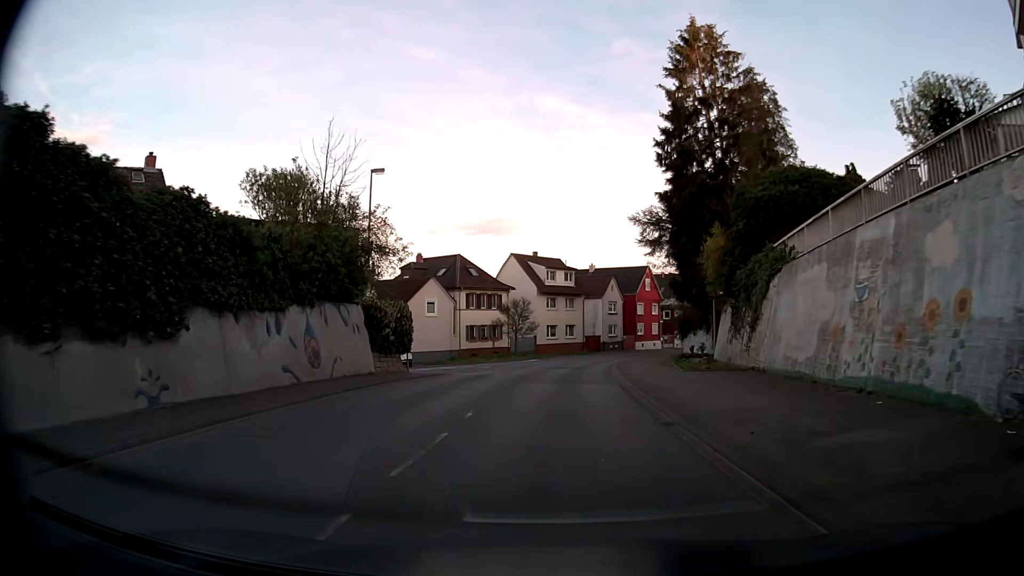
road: secondary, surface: asphalt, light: Day
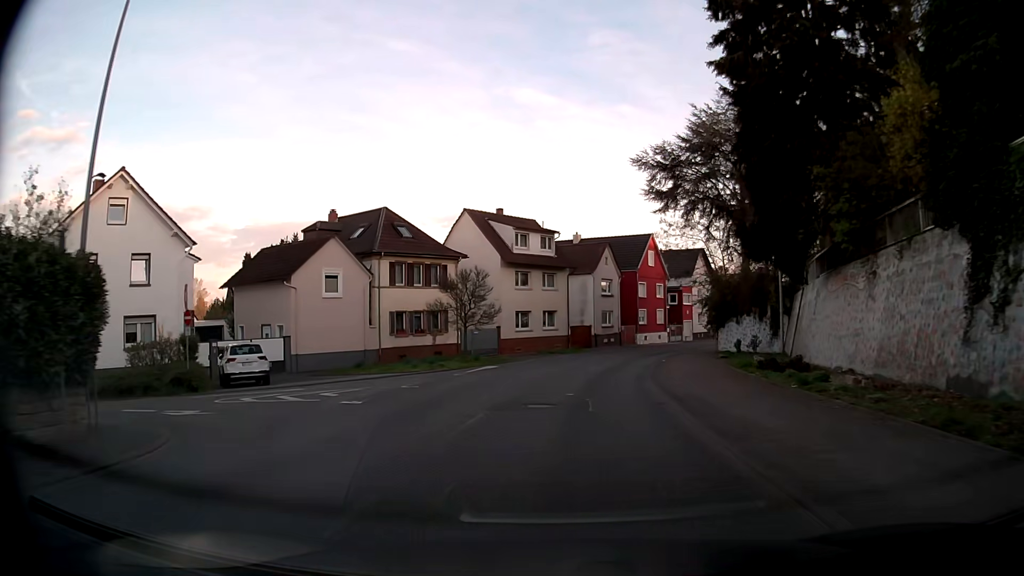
(+0.3, +20.8) m; +2°
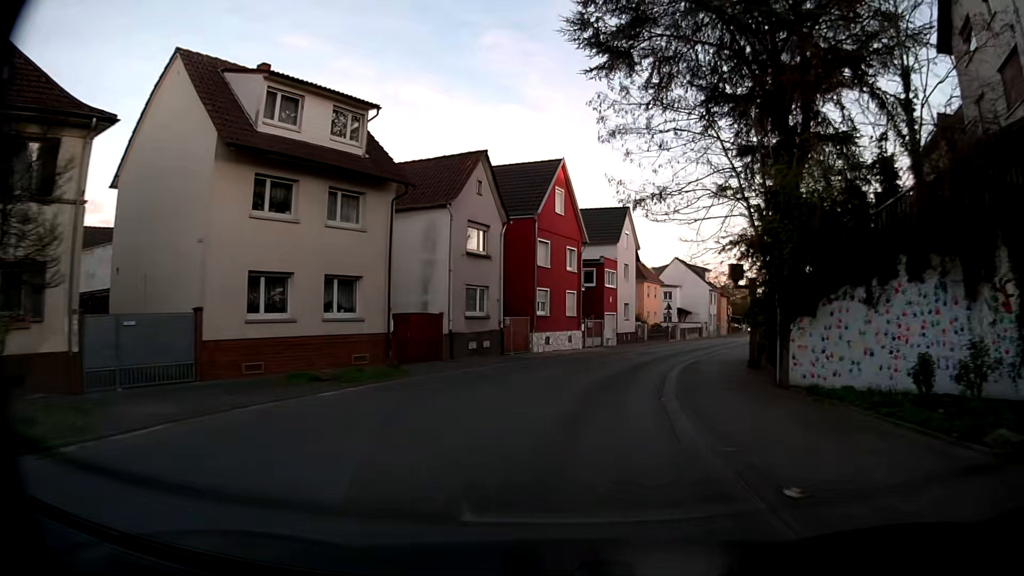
(+2.2, +28.1) m; +10°
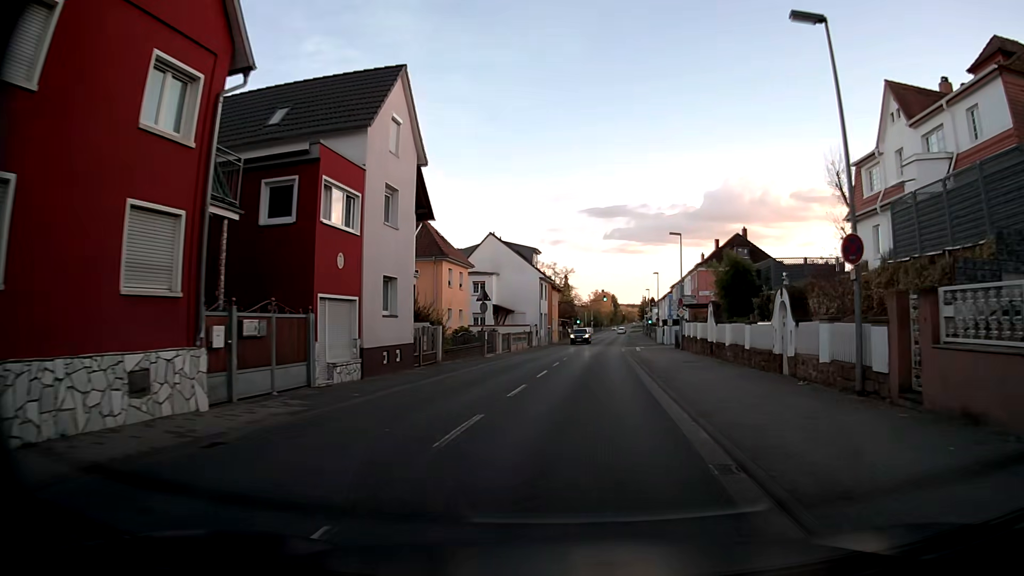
(+4.0, +28.2) m; +14°
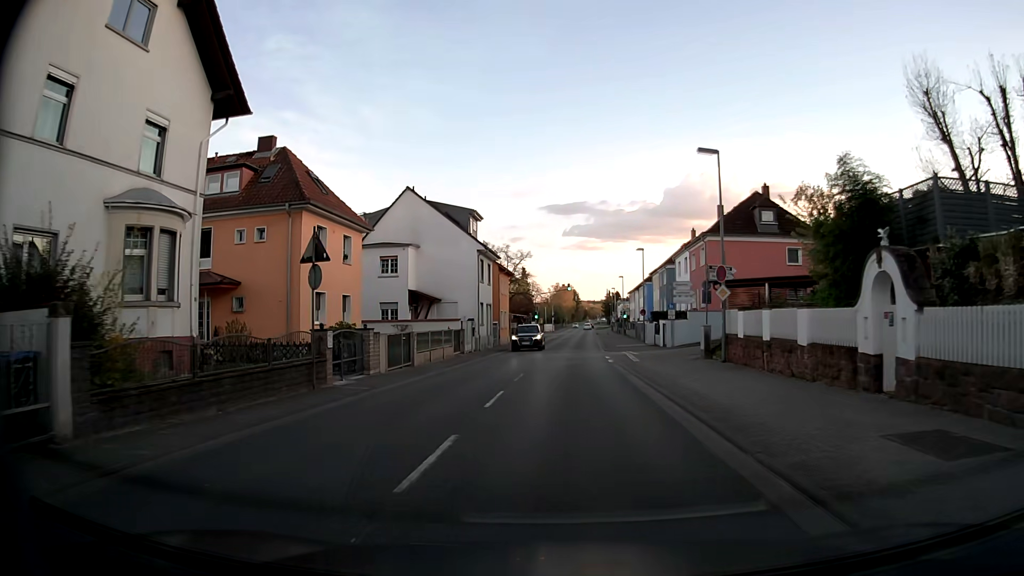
(+1.5, +19.9) m; +5°
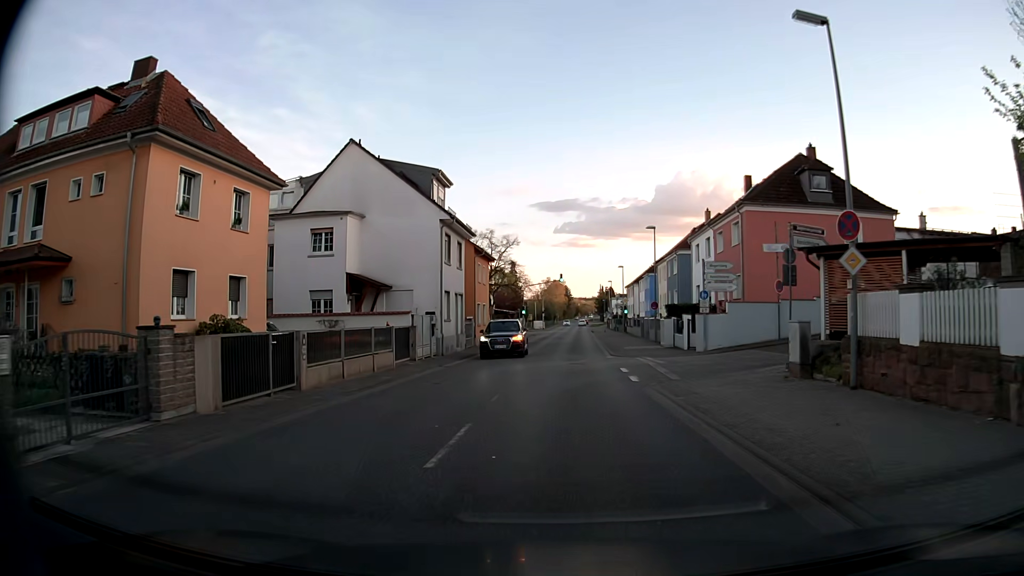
(+0.2, +10.9) m; +2°
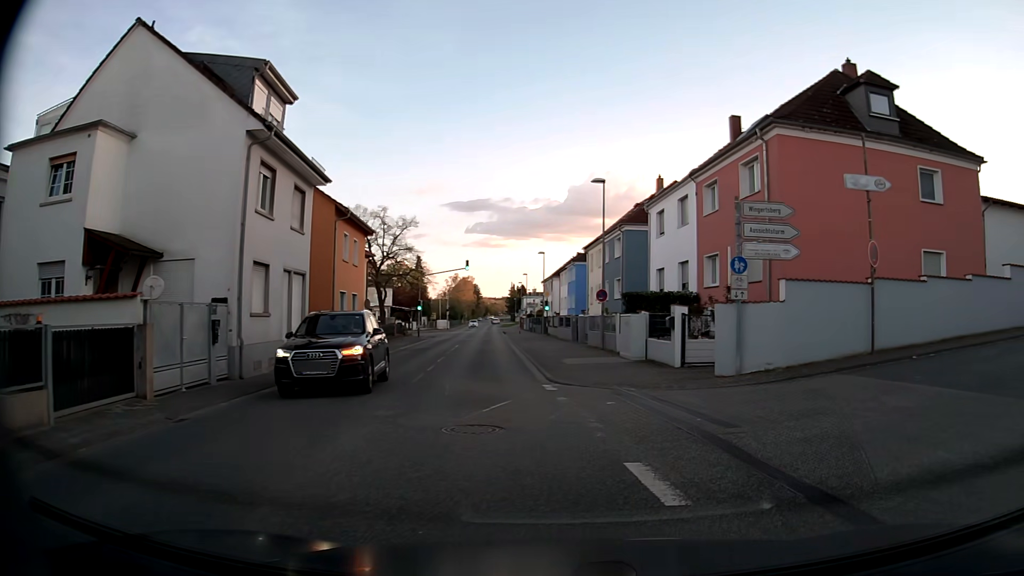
(+0.2, +14.5) m; +8°
